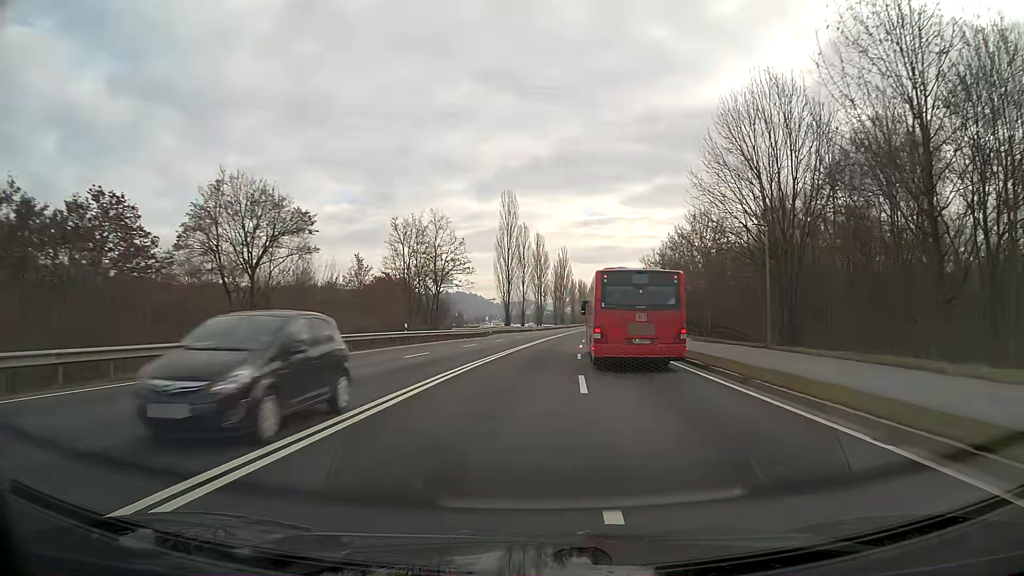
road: primary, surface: asphalt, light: Day
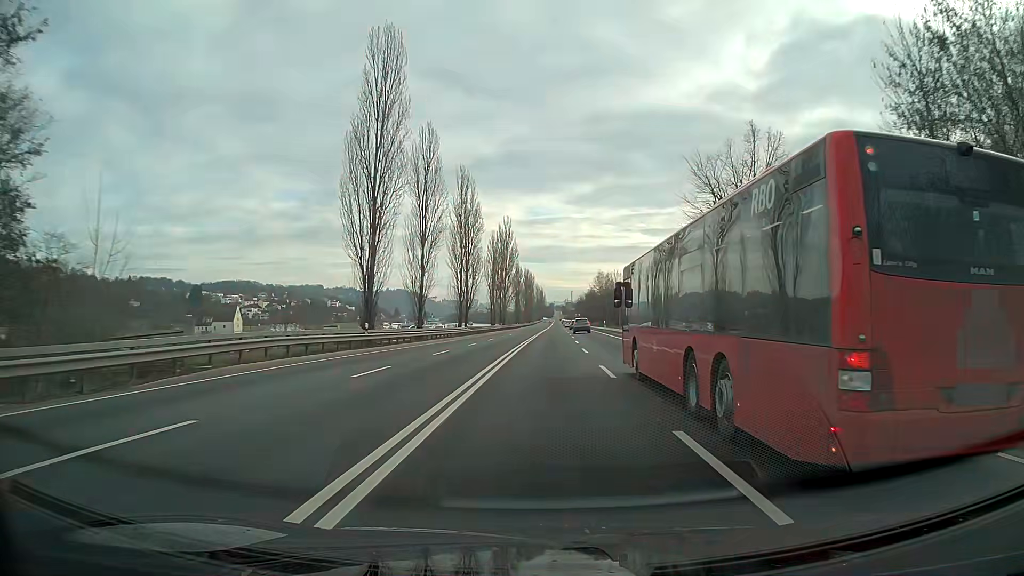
(+2.4, +56.6) m; +5°
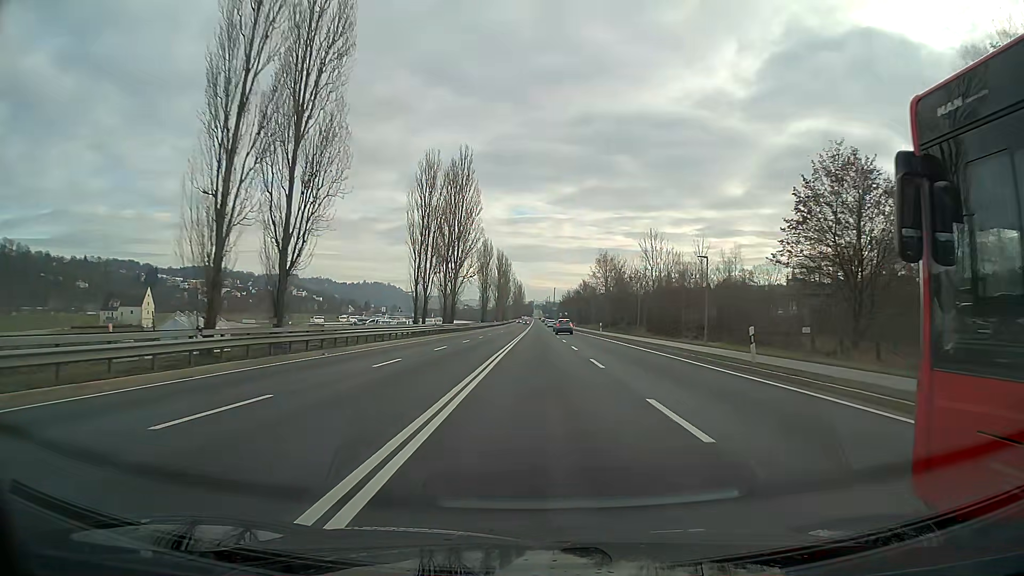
(+1.2, +57.0) m; +2°
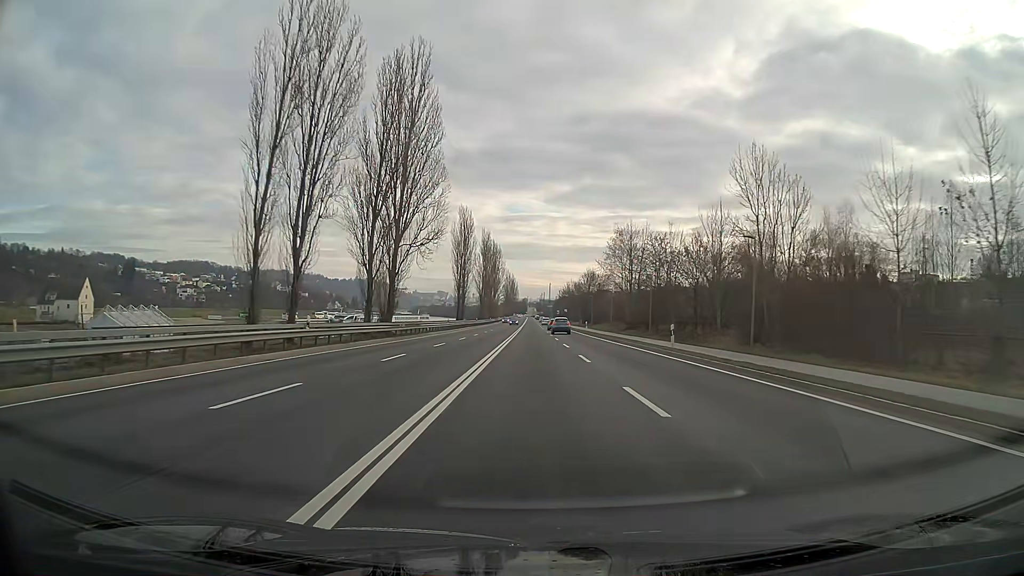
(+0.2, +34.3) m; 0°
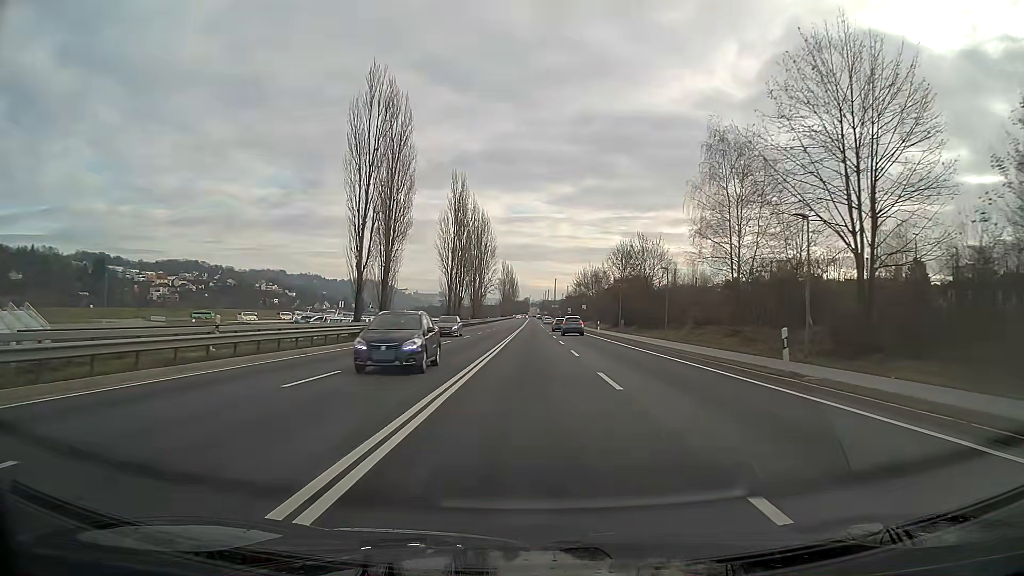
(0.0, +56.7) m; 0°
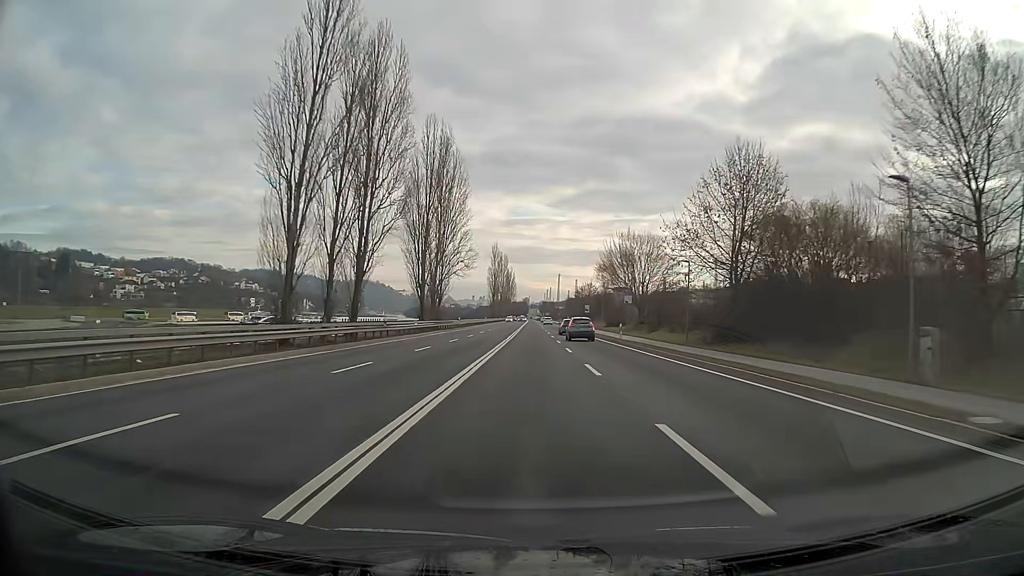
(0.0, +56.7) m; 0°
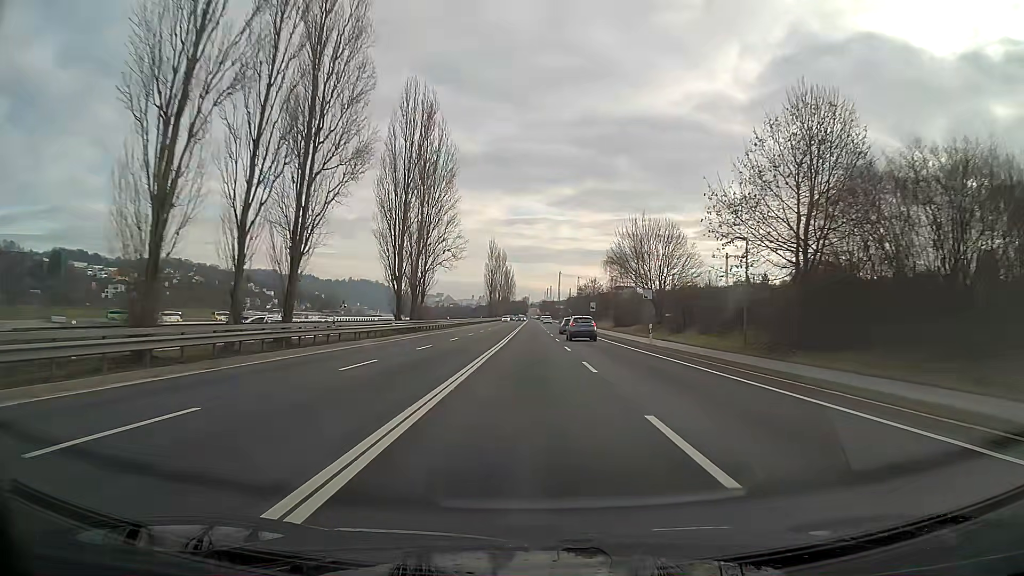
(0.0, +11.3) m; 0°
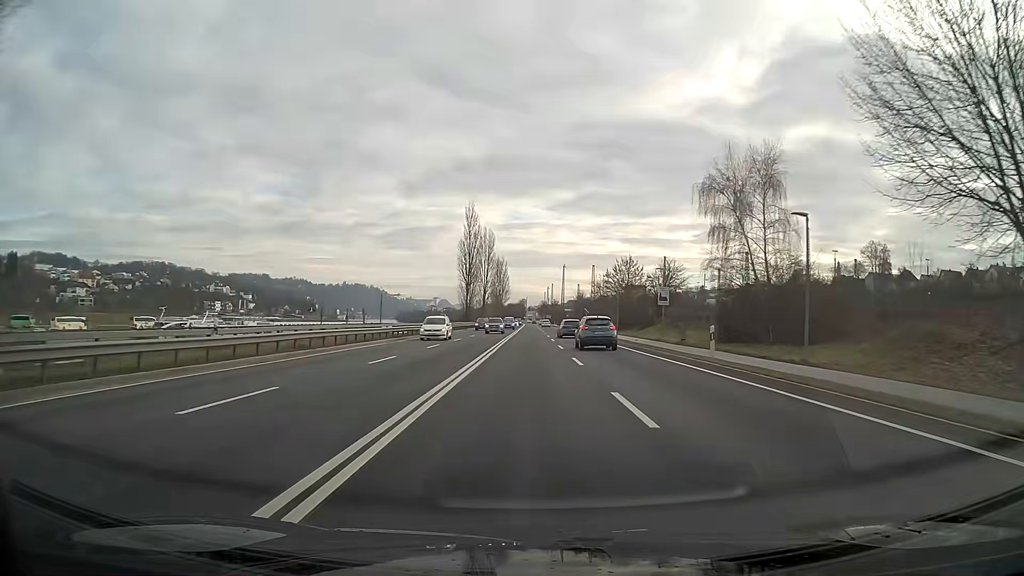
(0.0, +56.7) m; 0°
